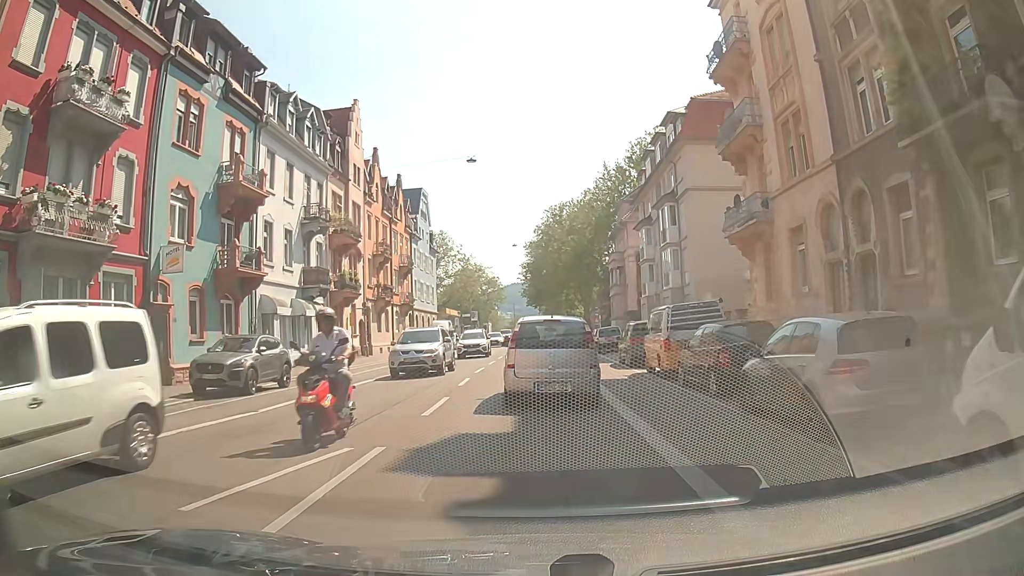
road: secondary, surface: asphalt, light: Day
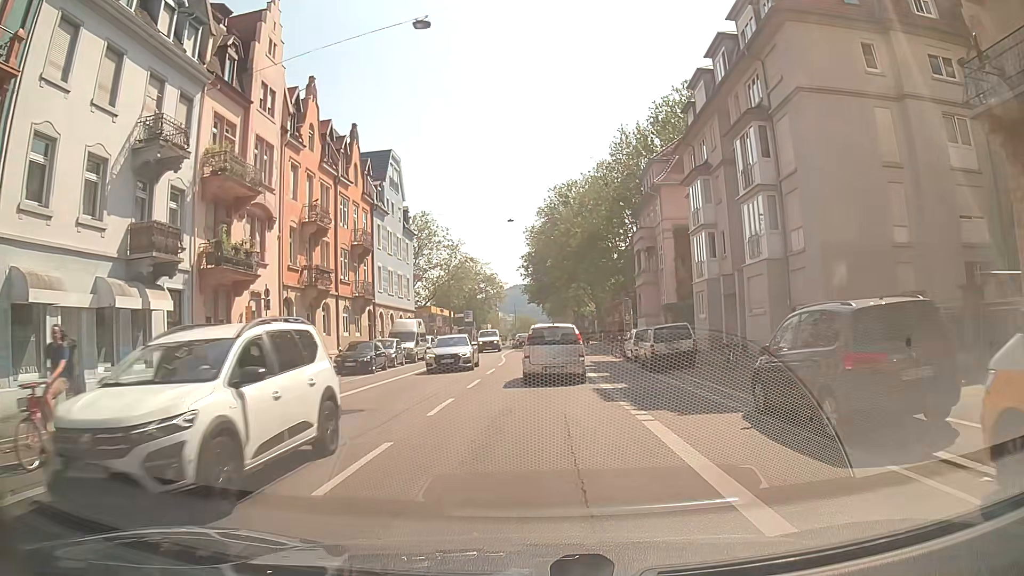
(-0.1, +17.3) m; -1°
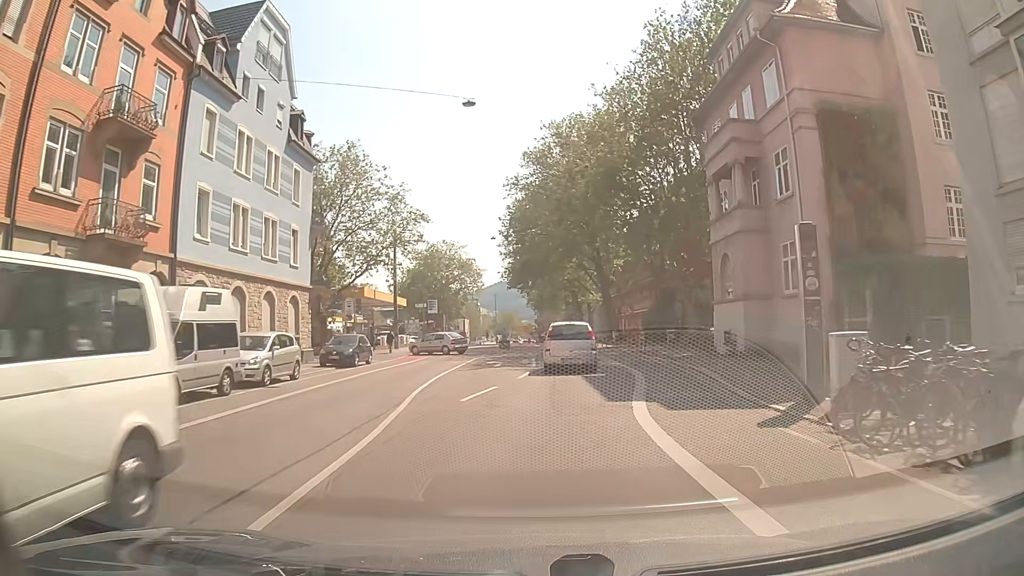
(+0.6, +27.9) m; +2°
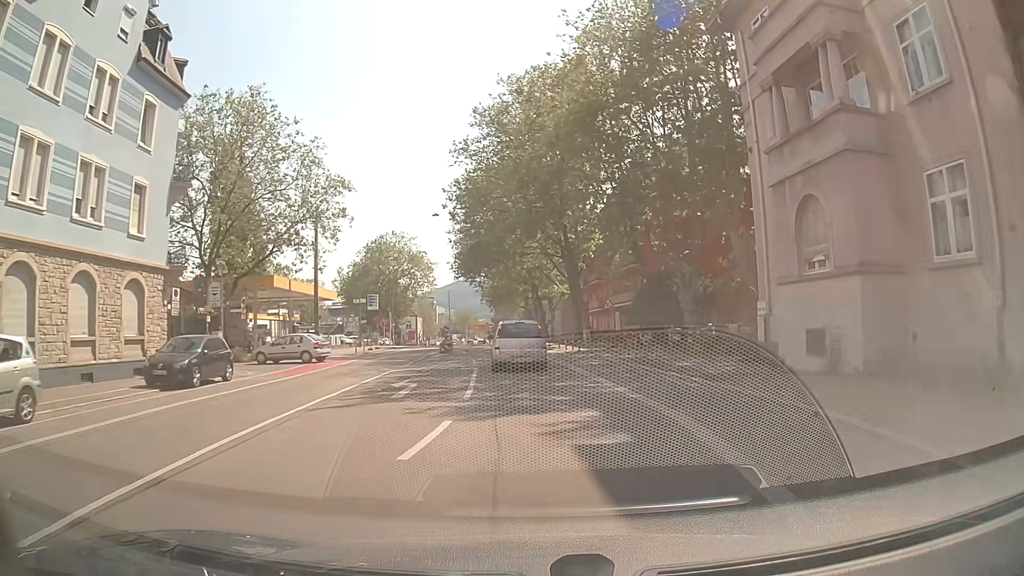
(+0.3, +12.1) m; +3°
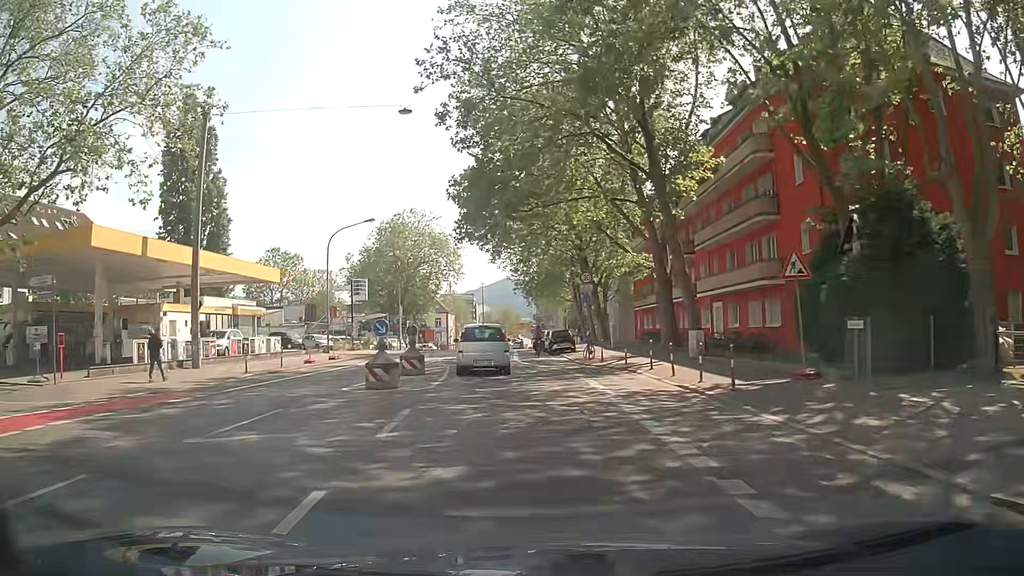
(-0.3, +24.4) m; -3°
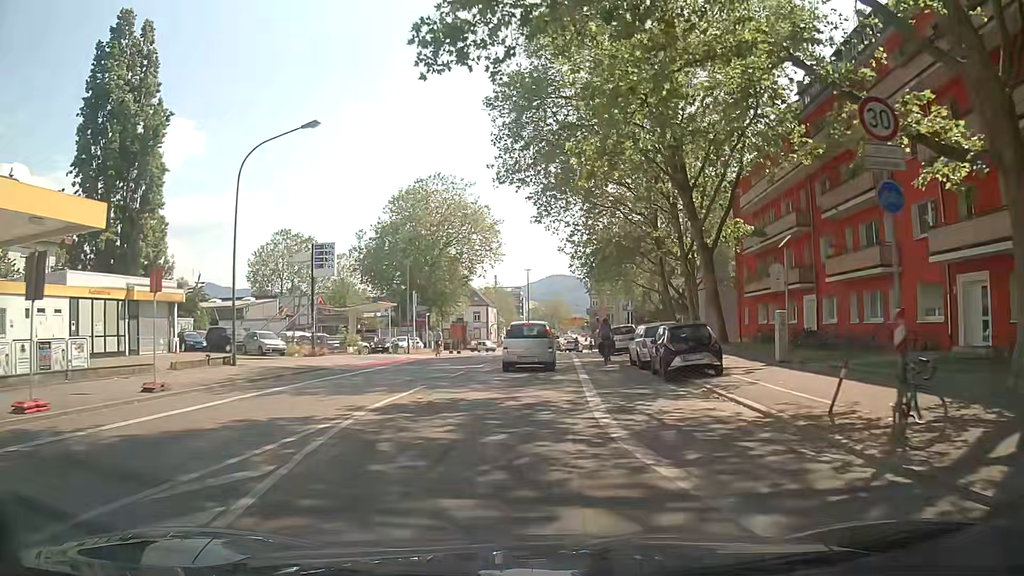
(-1.4, +23.1) m; -6°
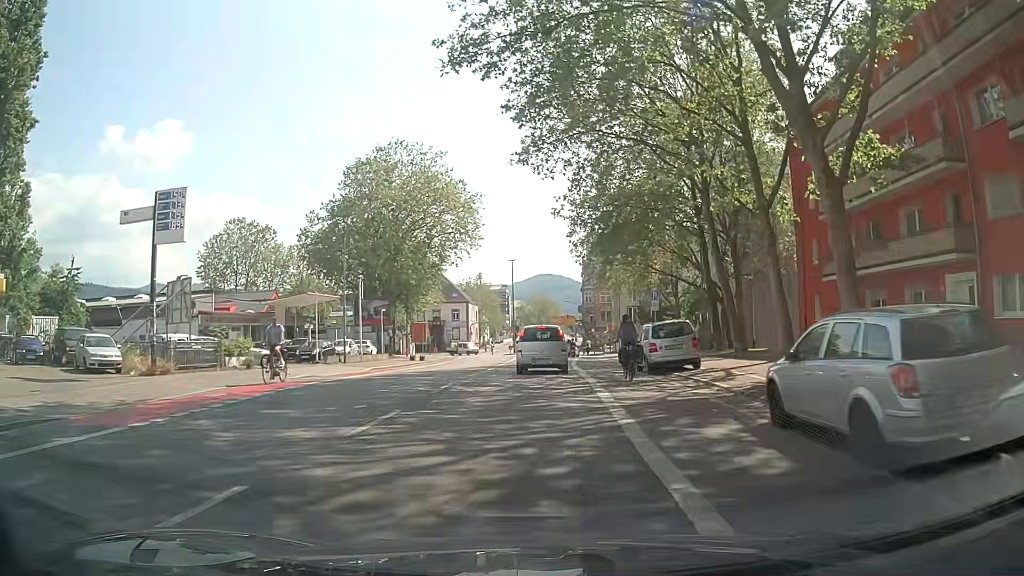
(+0.4, +16.1) m; +2°
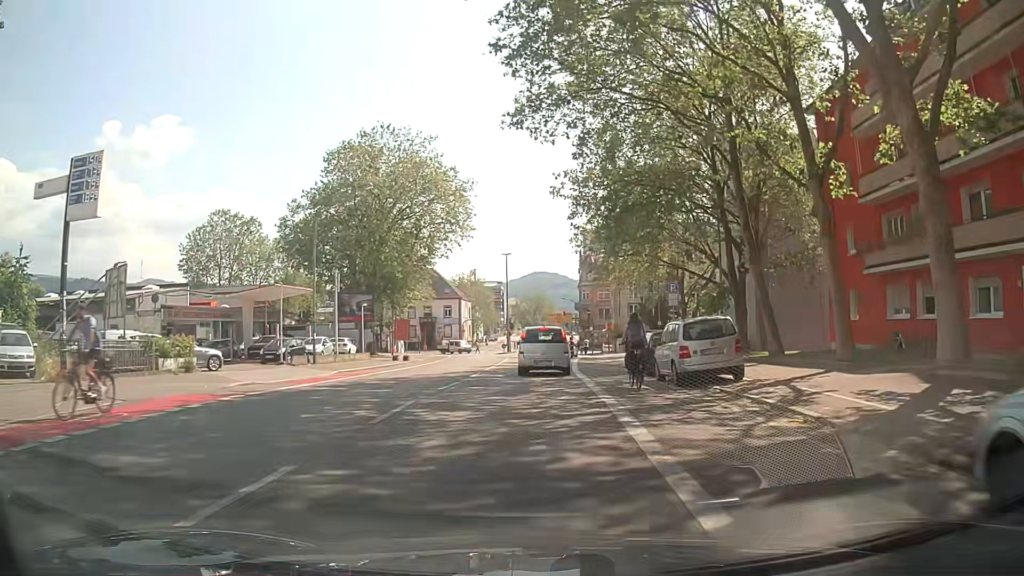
(0.0, +5.0) m; +1°
